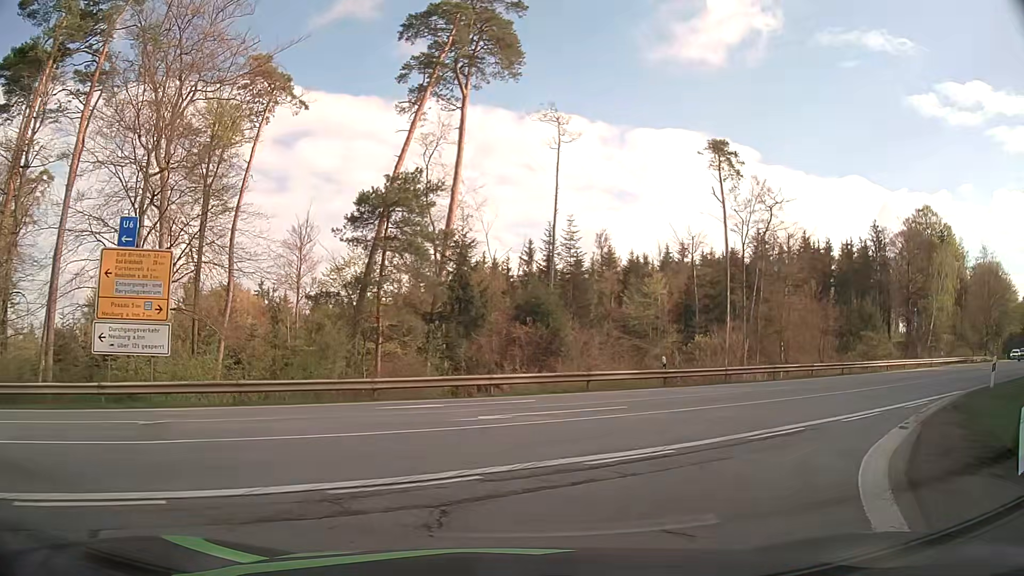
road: motorway_link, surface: asphalt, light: Day
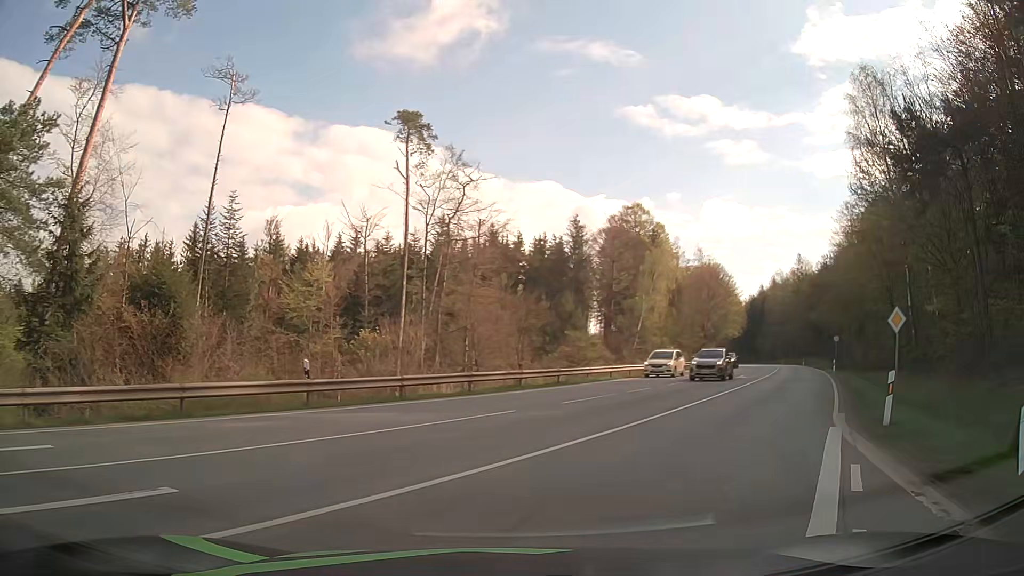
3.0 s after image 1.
(+1.9, +9.2) m; +28°
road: secondary
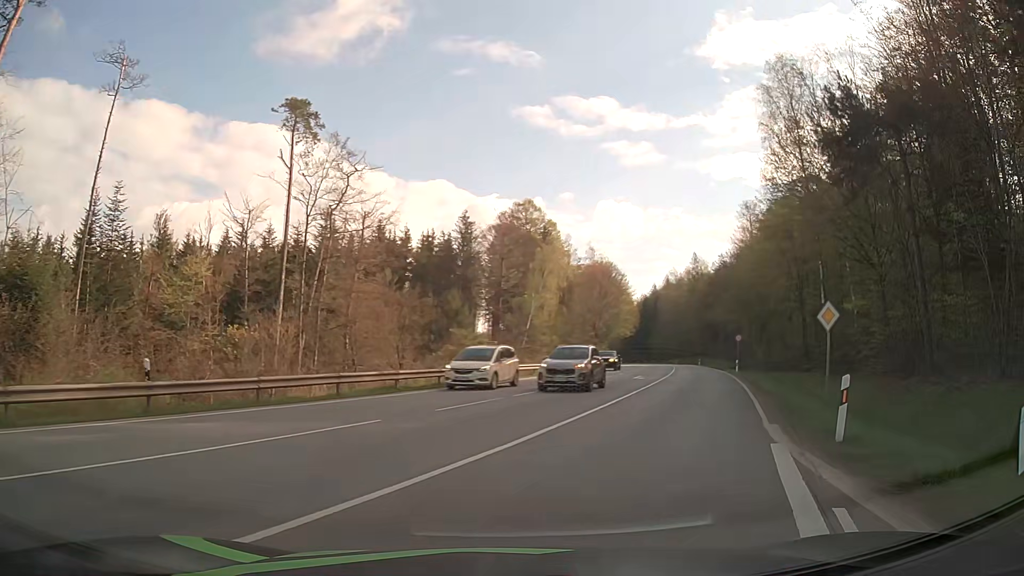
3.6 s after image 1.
(+0.2, +2.7) m; +9°
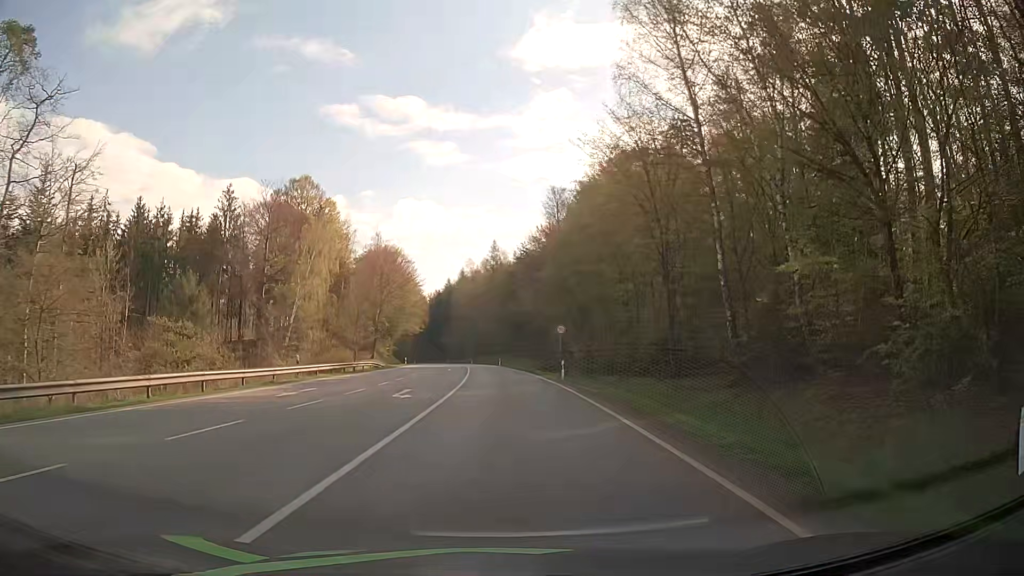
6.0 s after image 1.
(+3.9, +17.1) m; +18°
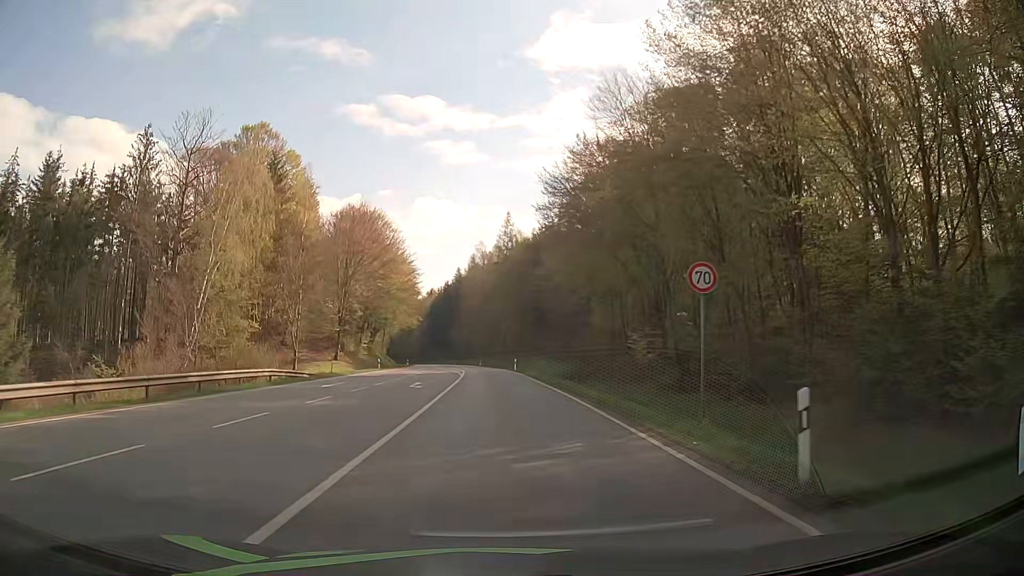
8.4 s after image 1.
(-0.2, +28.9) m; -2°
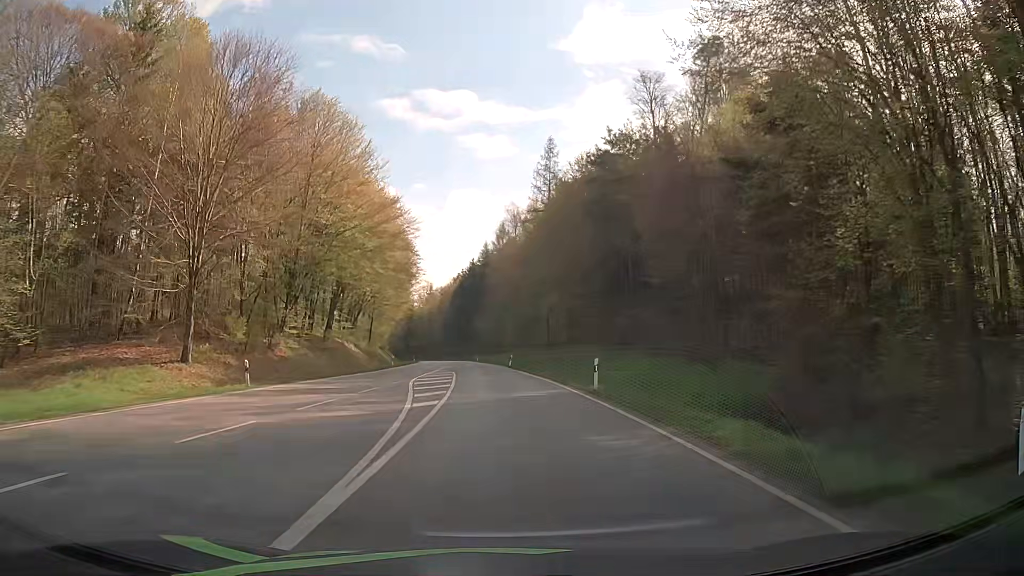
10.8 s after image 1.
(-0.9, +39.2) m; -3°
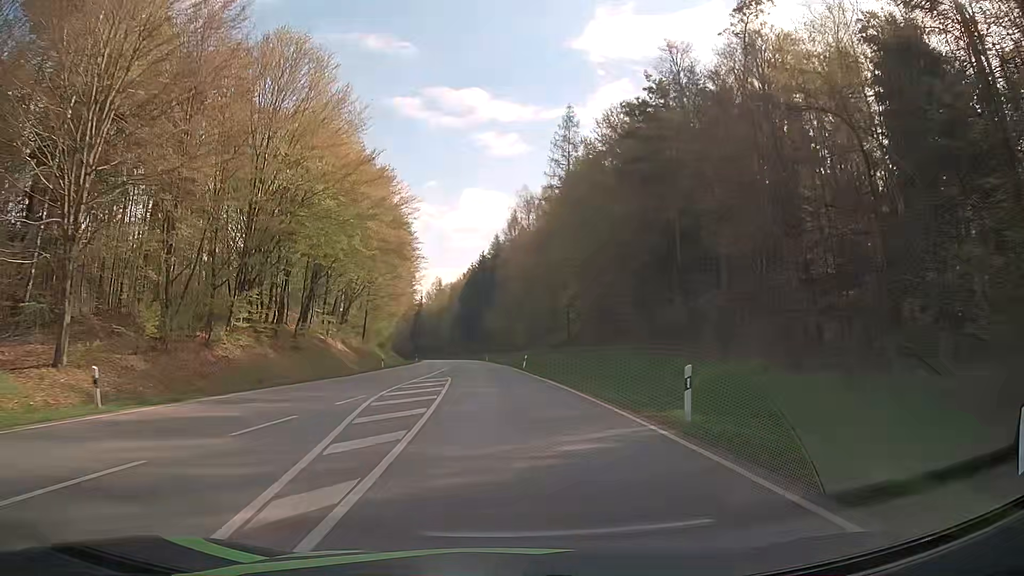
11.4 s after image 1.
(-0.1, +10.8) m; -1°
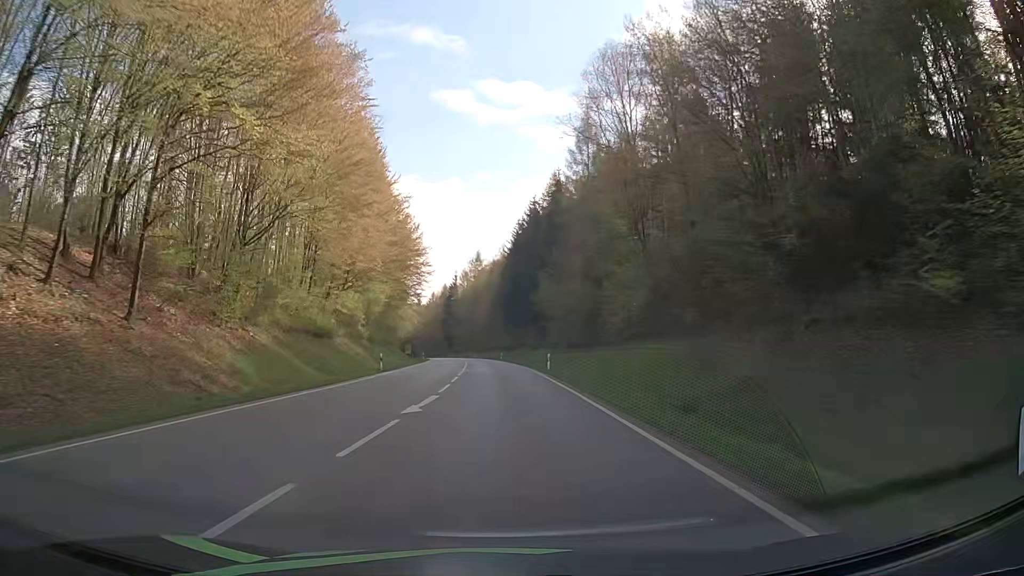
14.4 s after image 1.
(-2.3, +56.7) m; -4°
(0, +10) (0, +20) (-1, +30) (-1, +40) (-1, +50) (-2, +60) (-3, +70) (-3, +80) (-4, +90) (-5, +100) m
